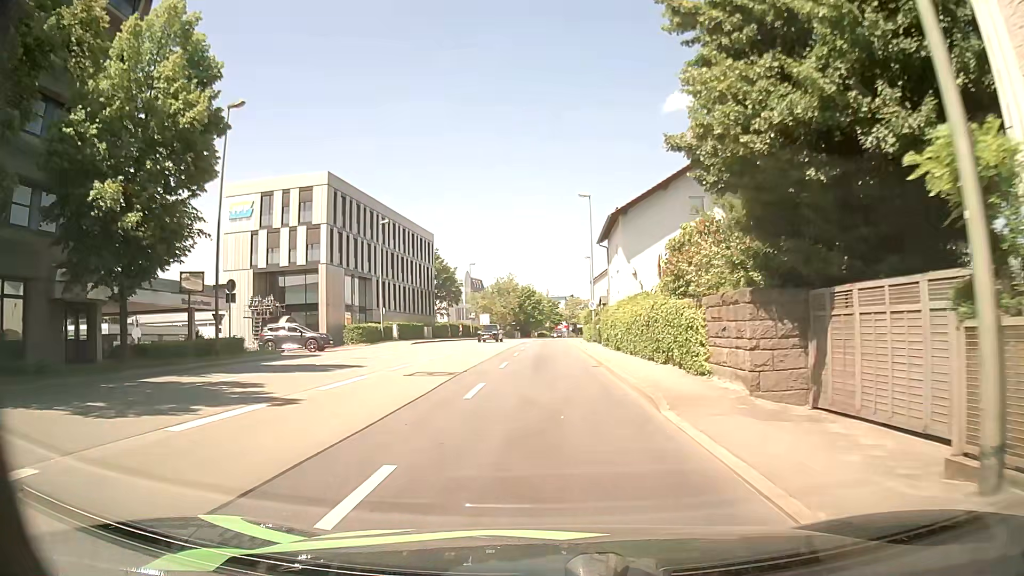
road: primary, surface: asphalt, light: Day
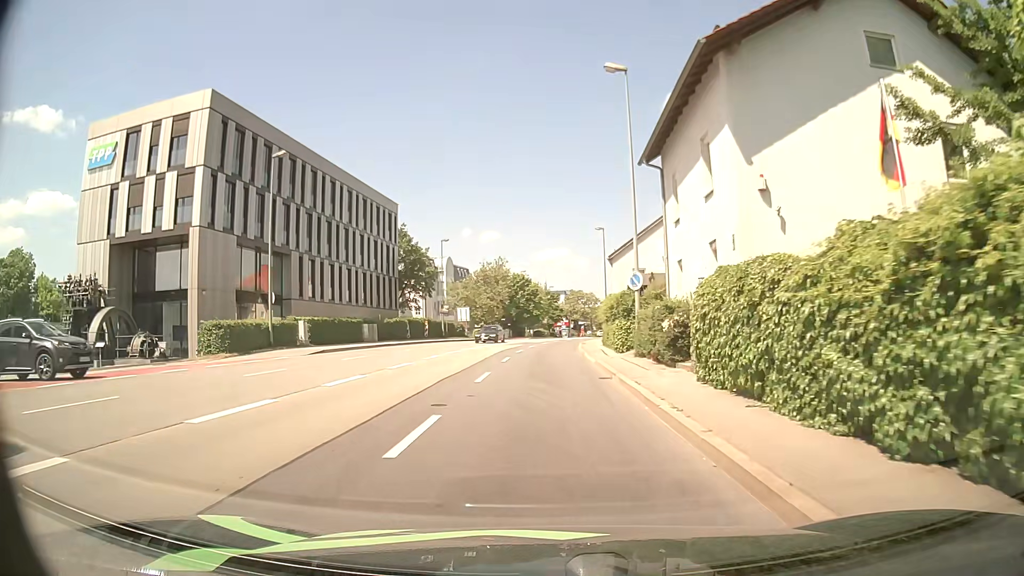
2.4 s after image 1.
(+0.1, +23.5) m; 0°
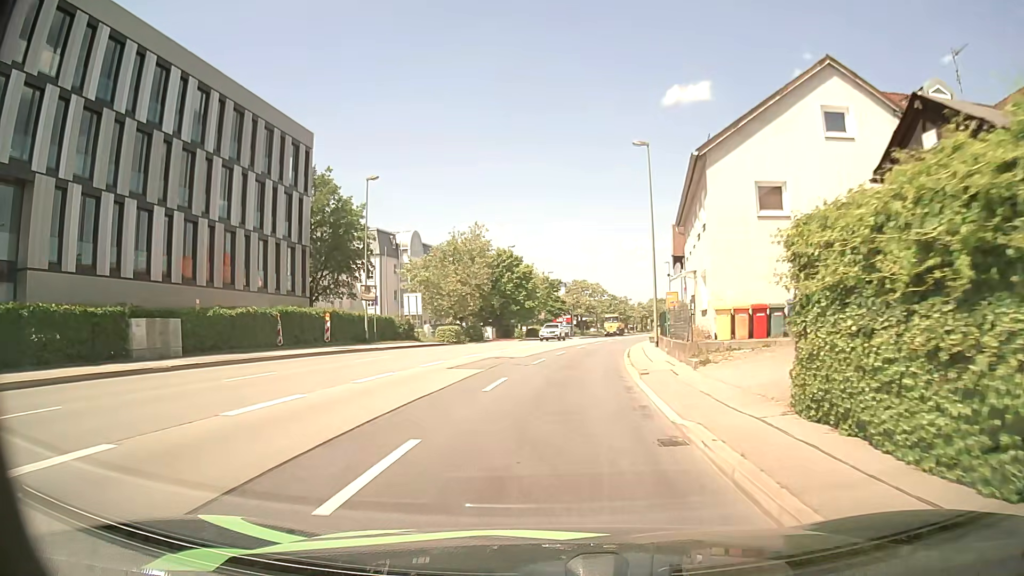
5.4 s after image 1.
(0.0, +29.0) m; 0°
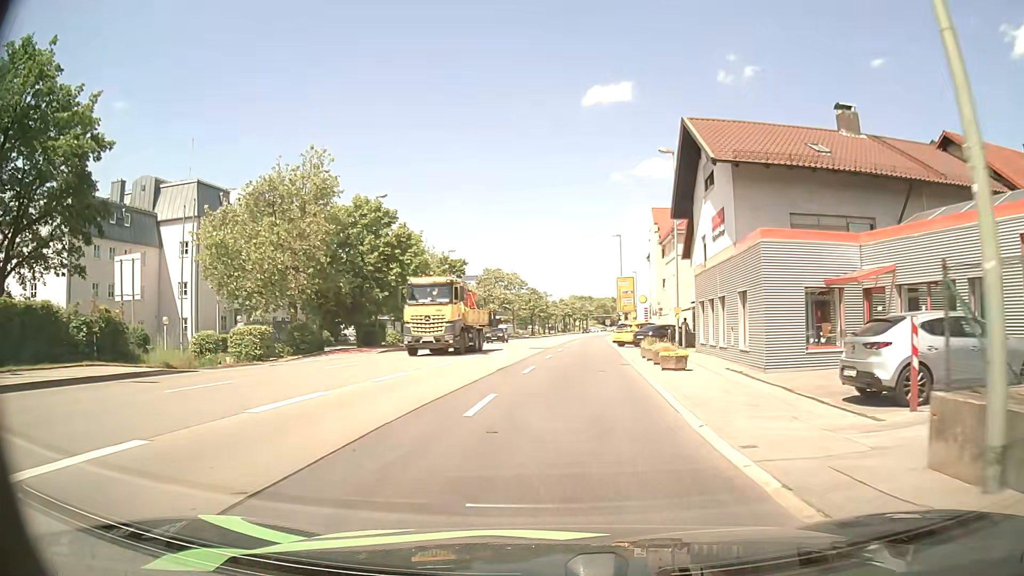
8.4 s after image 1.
(+1.7, +29.0) m; +7°
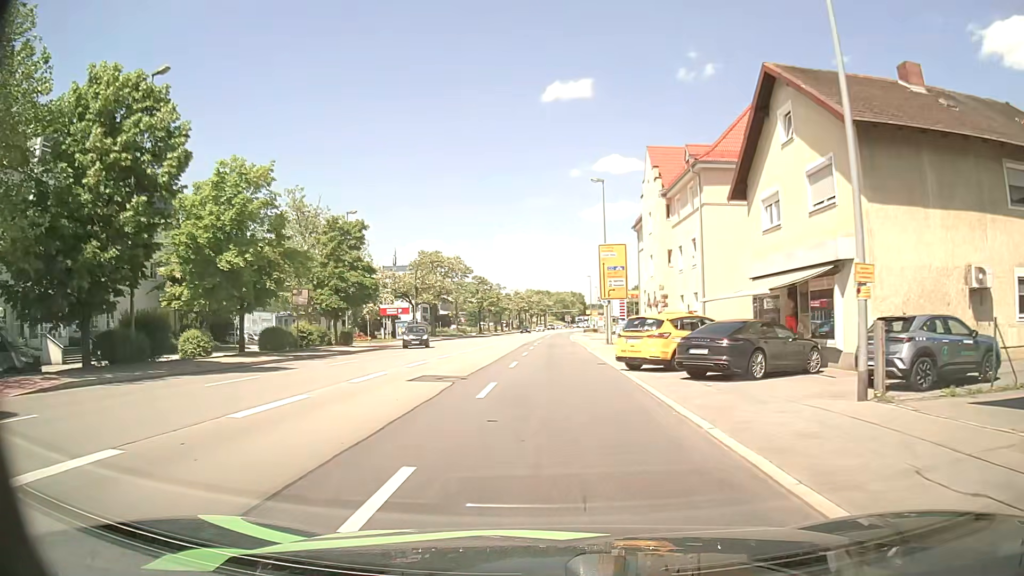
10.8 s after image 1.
(+1.0, +24.5) m; +4°
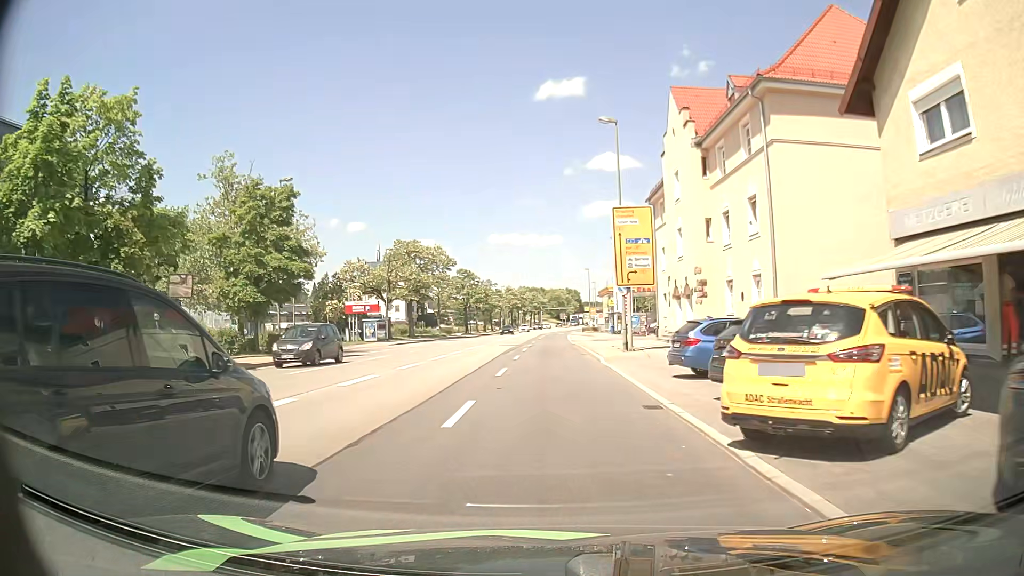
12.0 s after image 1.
(-0.1, +12.4) m; 0°
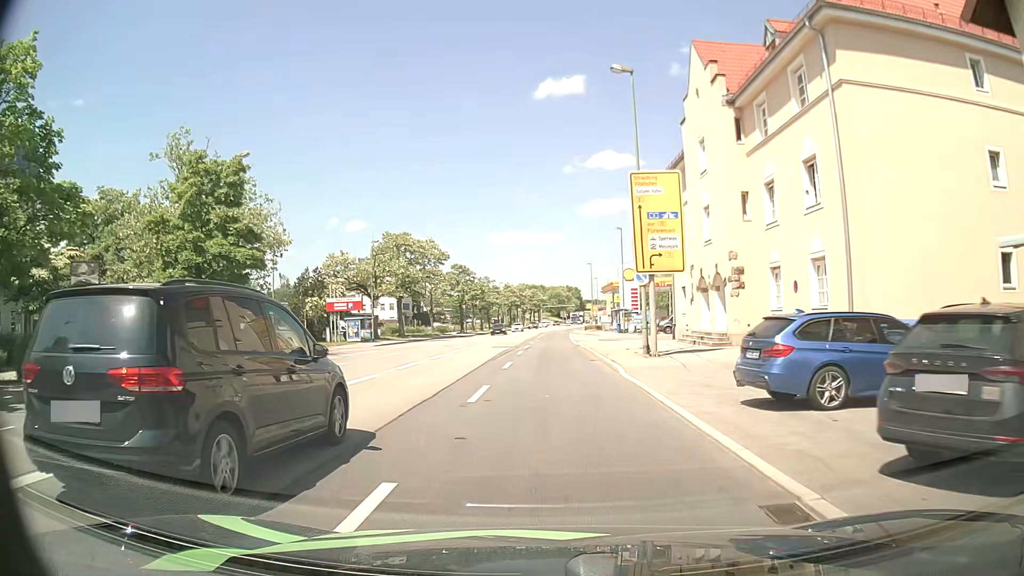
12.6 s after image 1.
(0.0, +6.2) m; 0°
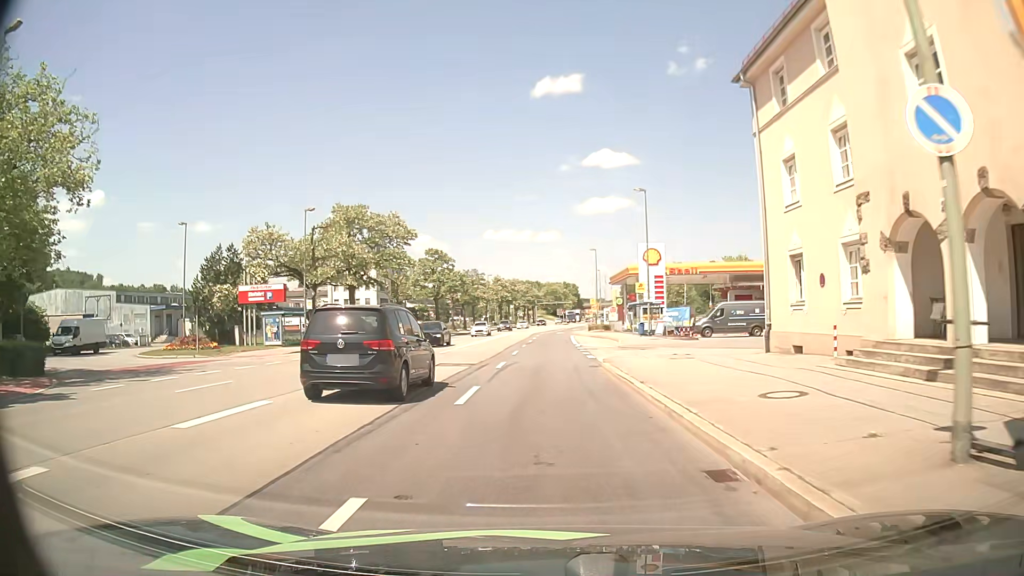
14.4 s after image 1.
(0.0, +18.5) m; 0°
(0, +10) (0, +20) (0, +30) (0, +40) (0, +50) (0, +60) (+1, +70) (+1, +80) (+2, +90) (+3, +100) m
